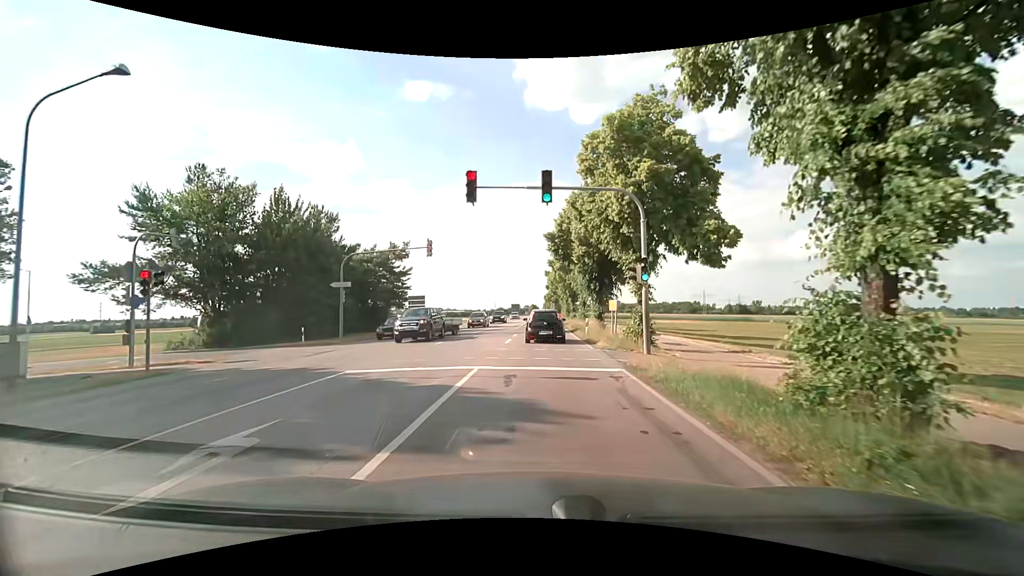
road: secondary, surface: asphalt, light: Day
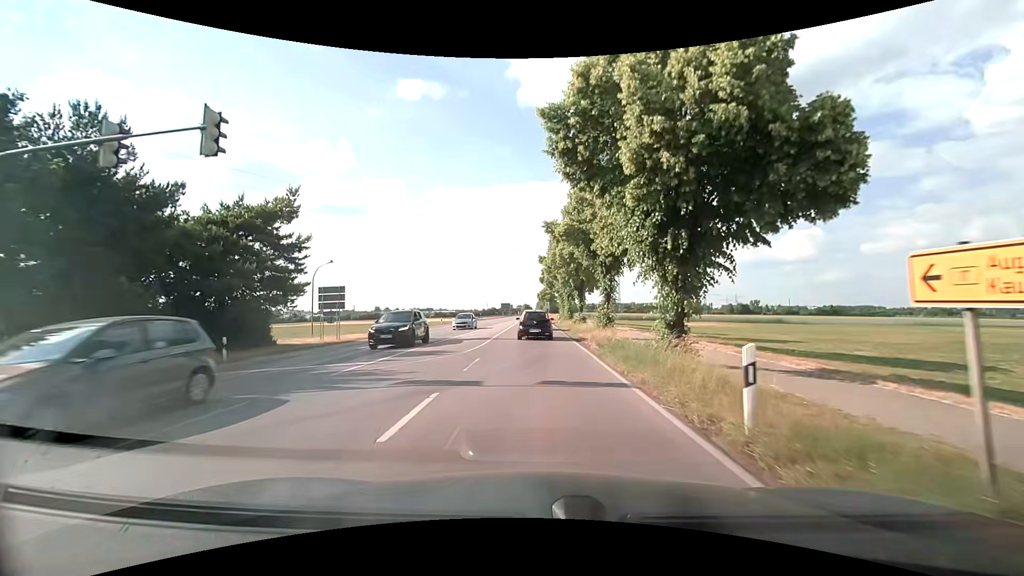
(+0.3, +22.4) m; +1°
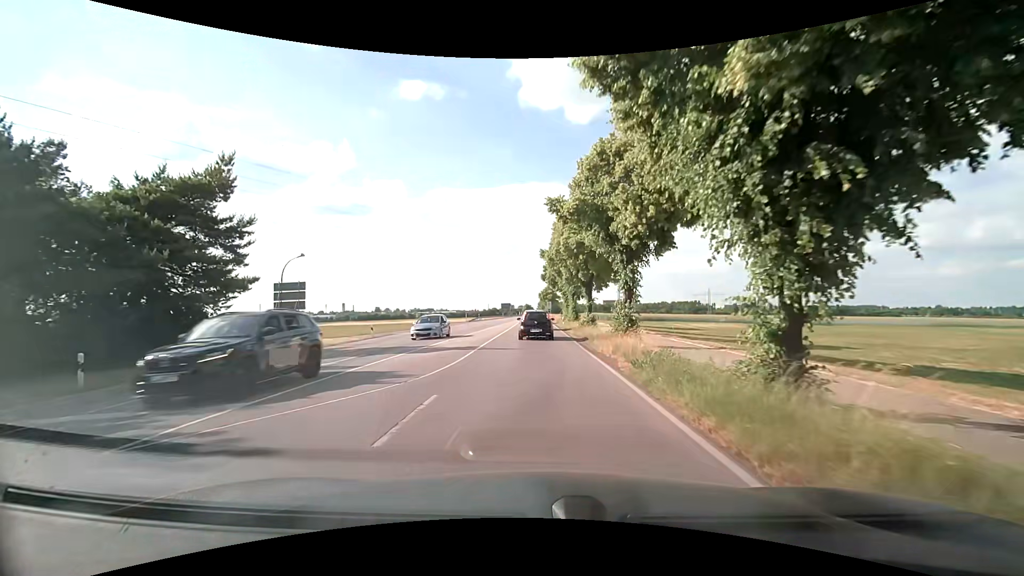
(-0.1, +6.4) m; 0°
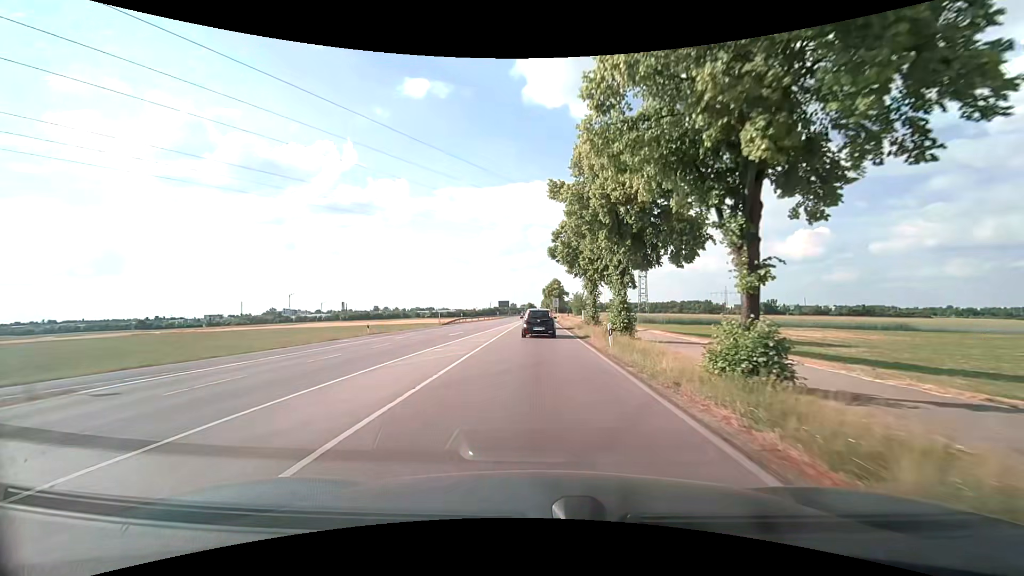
(-0.2, +28.6) m; 0°
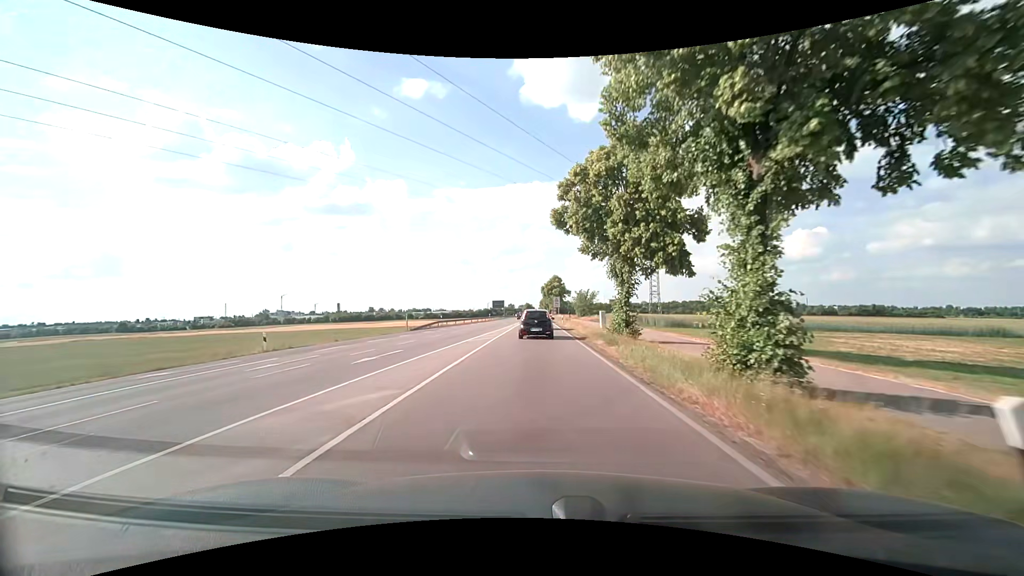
(0.0, +15.5) m; 0°
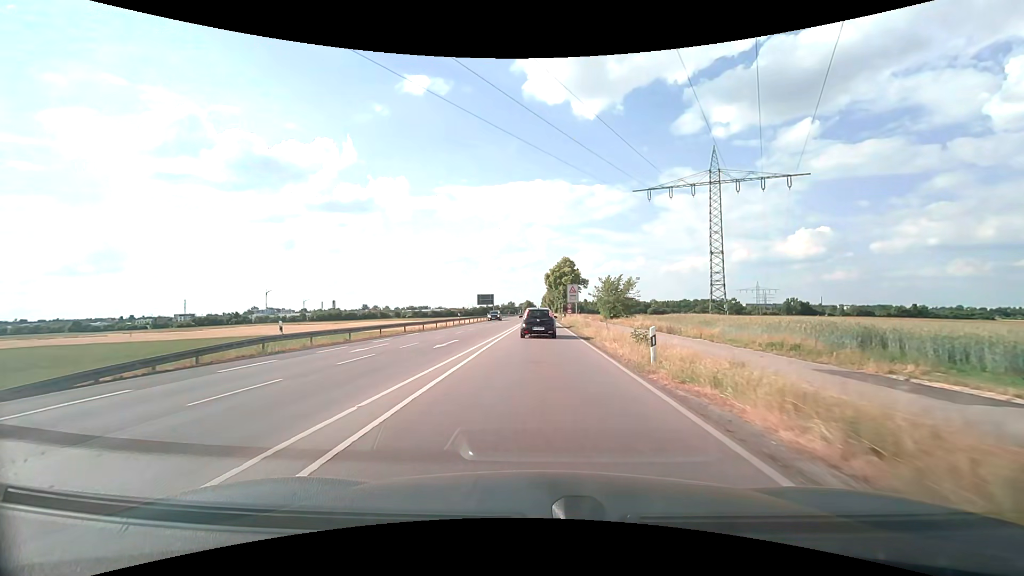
(-0.2, +40.2) m; 0°
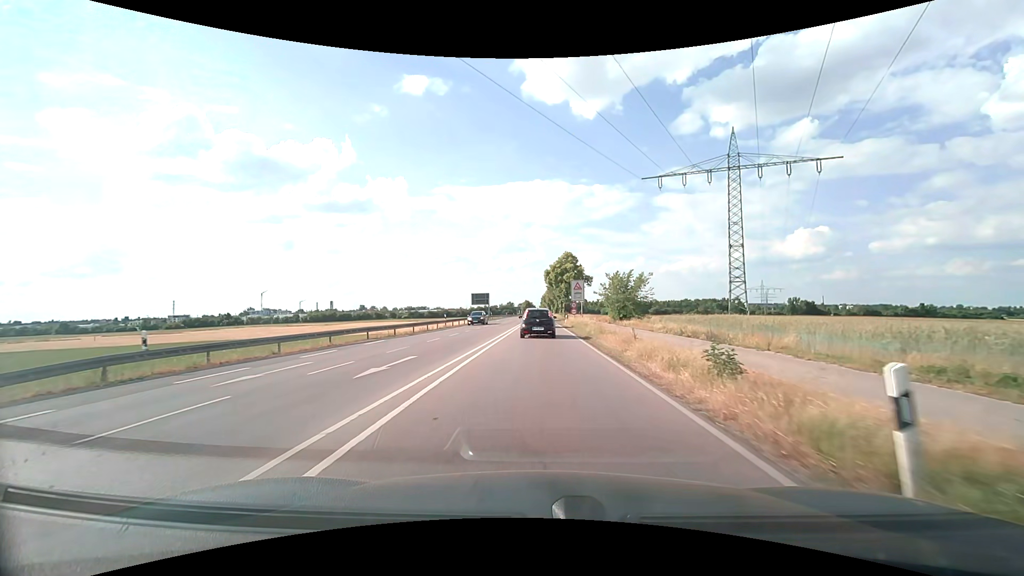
(0.0, +8.1) m; 0°
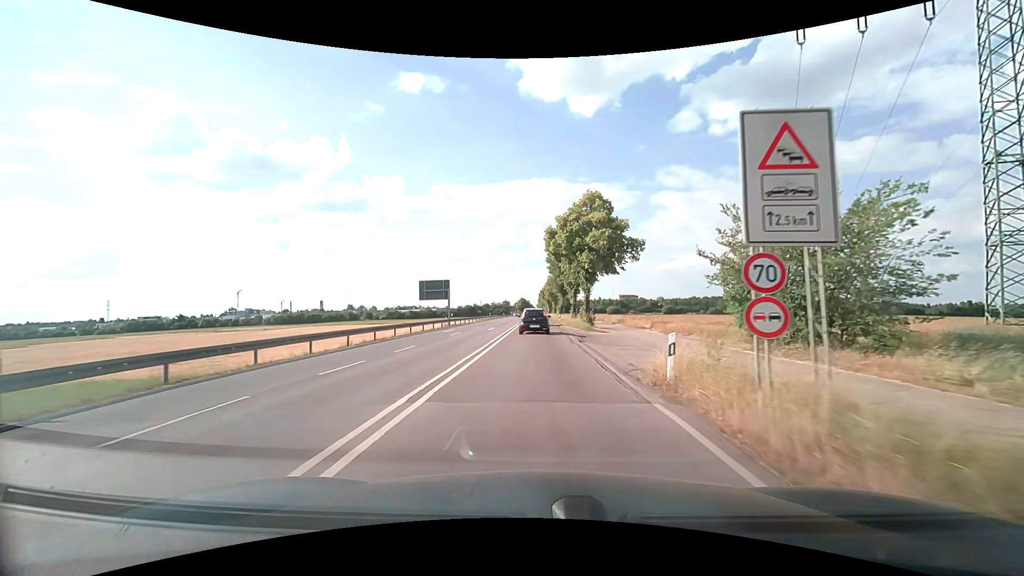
(+0.2, +41.2) m; 0°
(0, +10) (0, +20) (0, +30) (0, +40) (0, +50) (0, +60) (0, +70) (0, +80) (0, +90) (-1, +100) m
